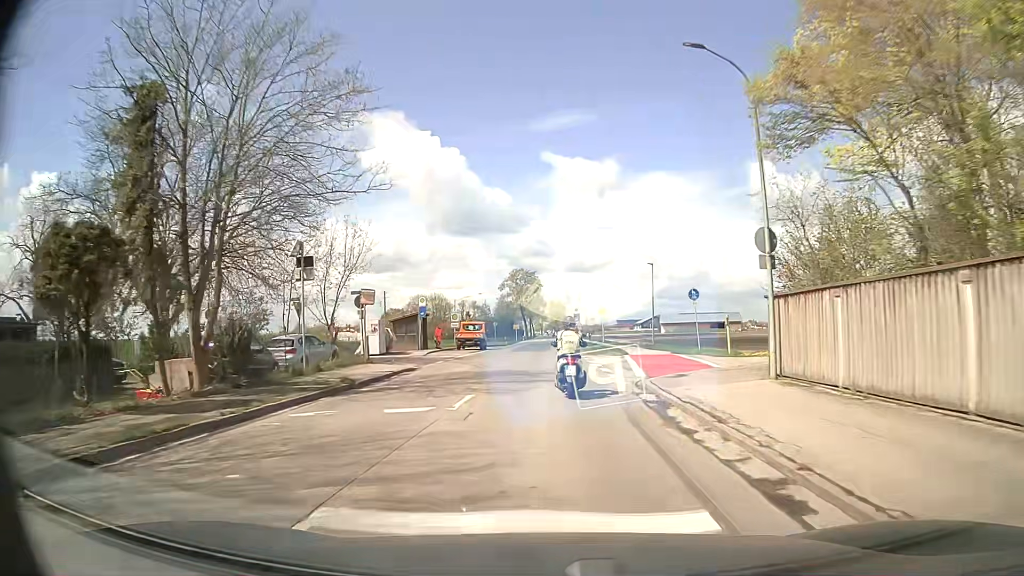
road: secondary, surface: asphalt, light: Day
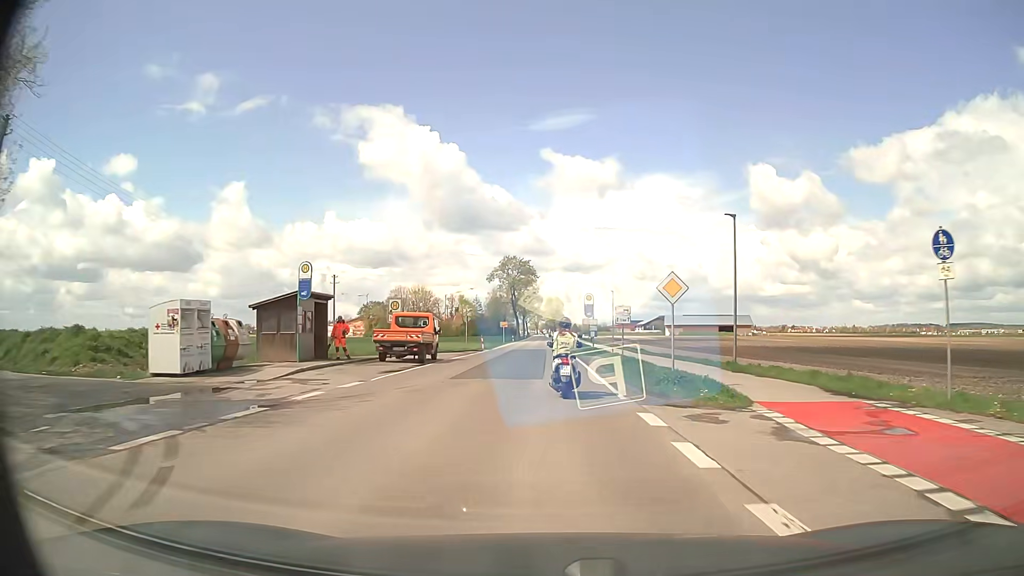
(0.0, +23.1) m; 0°
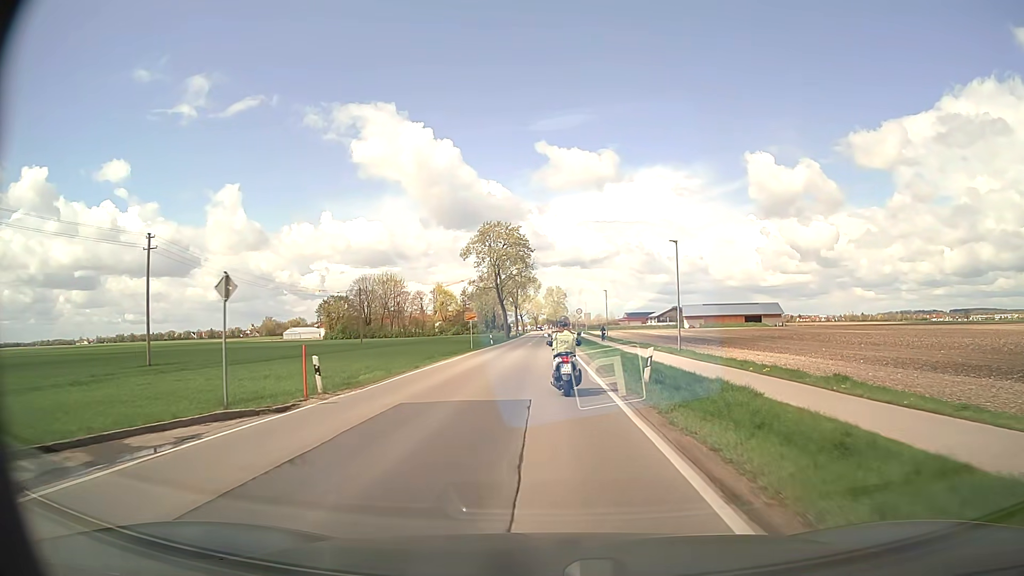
(+0.1, +39.0) m; 0°
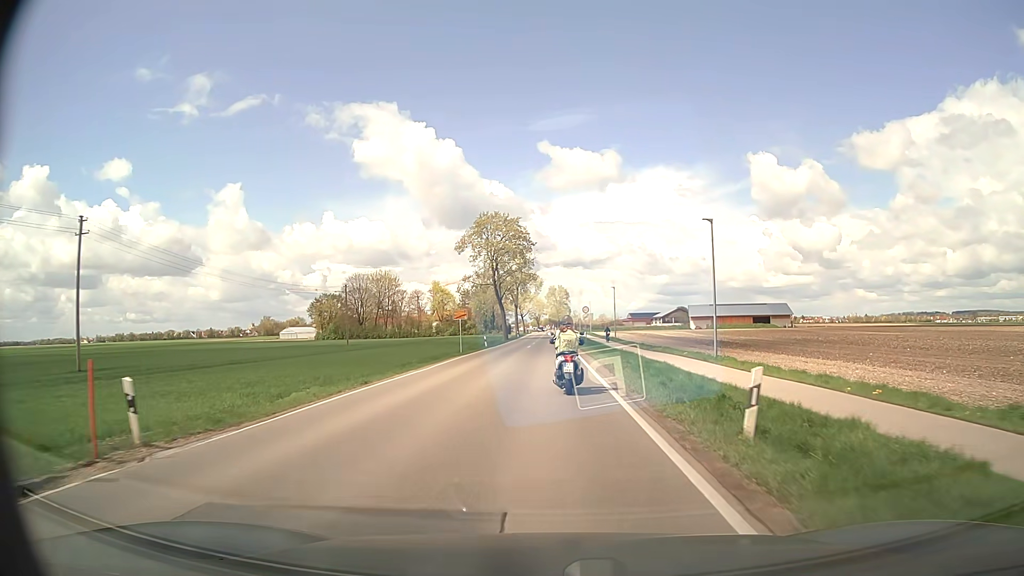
(0.0, +7.8) m; 0°
